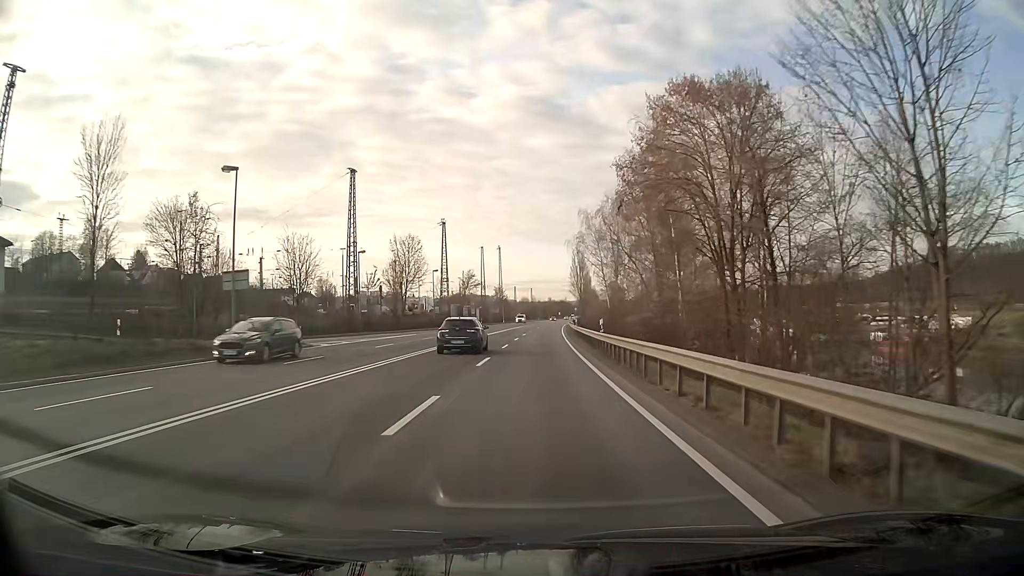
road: primary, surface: asphalt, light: Day
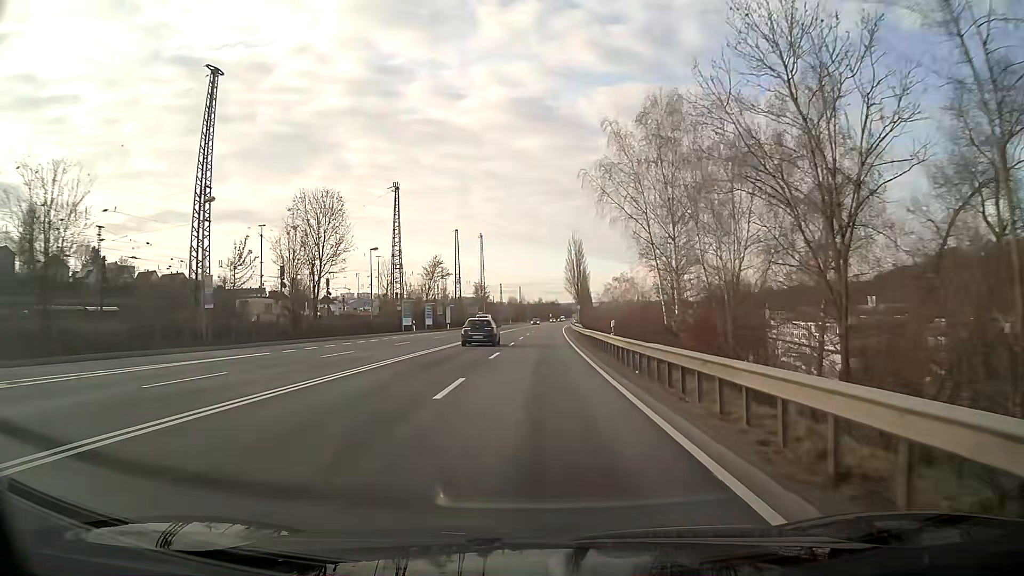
(+0.2, +32.4) m; +1°
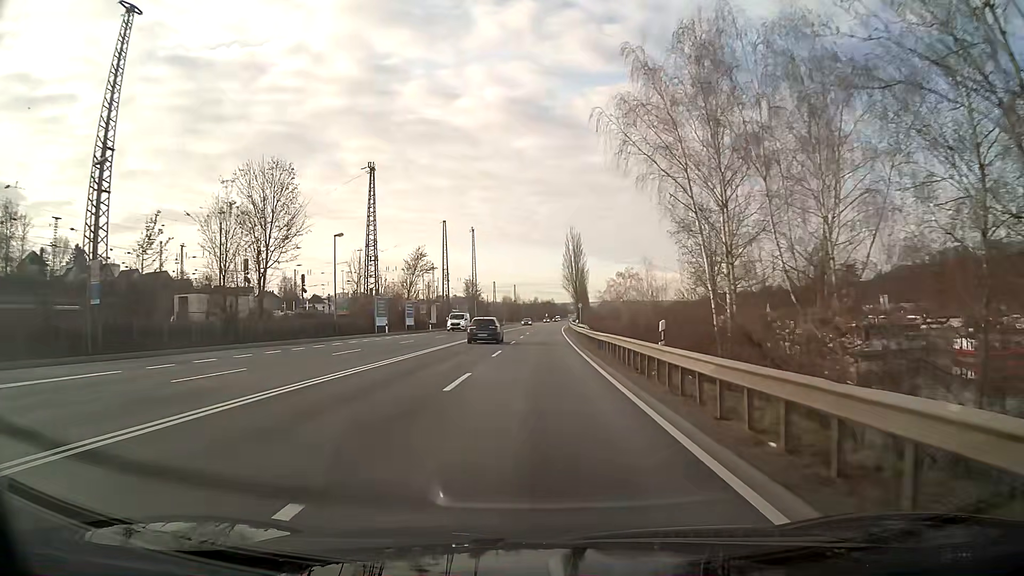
(0.0, +10.8) m; 0°
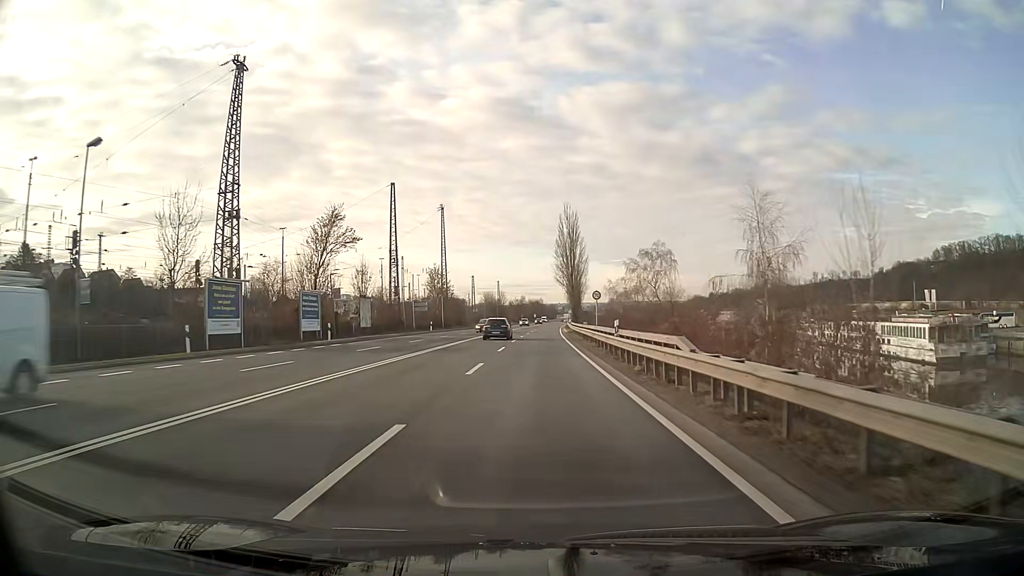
(+0.3, +32.4) m; +1°
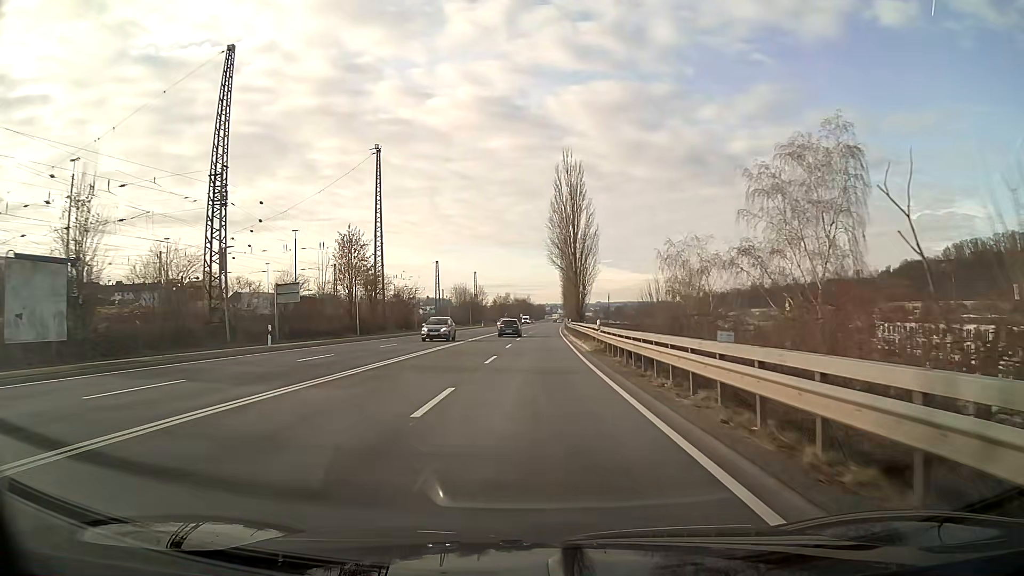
(+0.4, +43.0) m; +1°
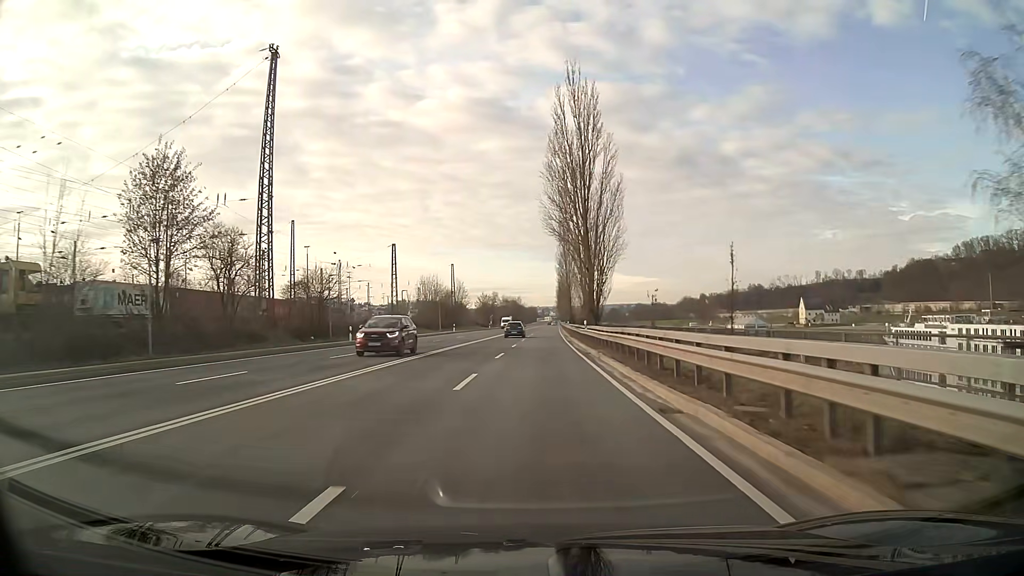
(+0.2, +32.3) m; +1°
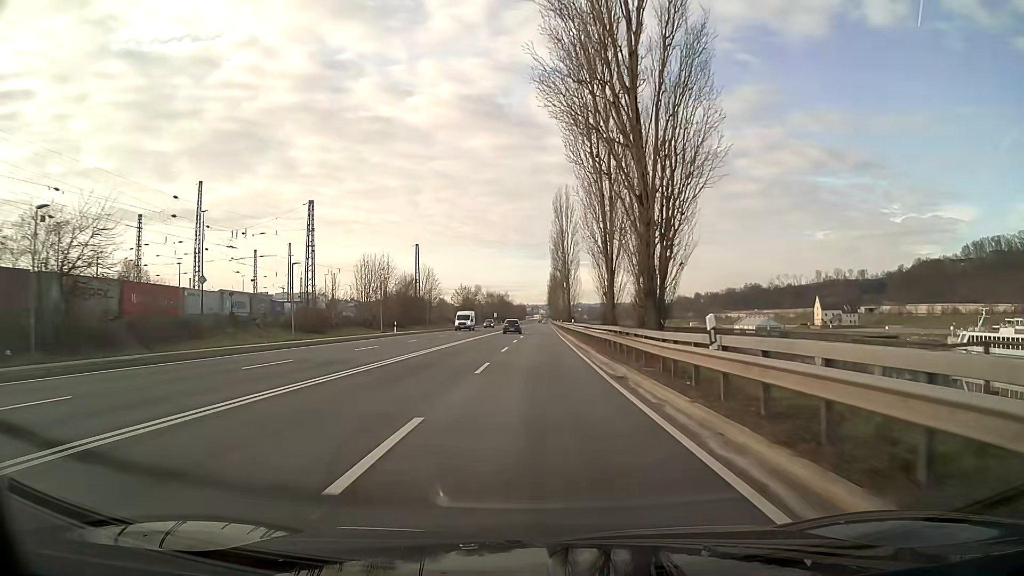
(+0.2, +32.2) m; +1°
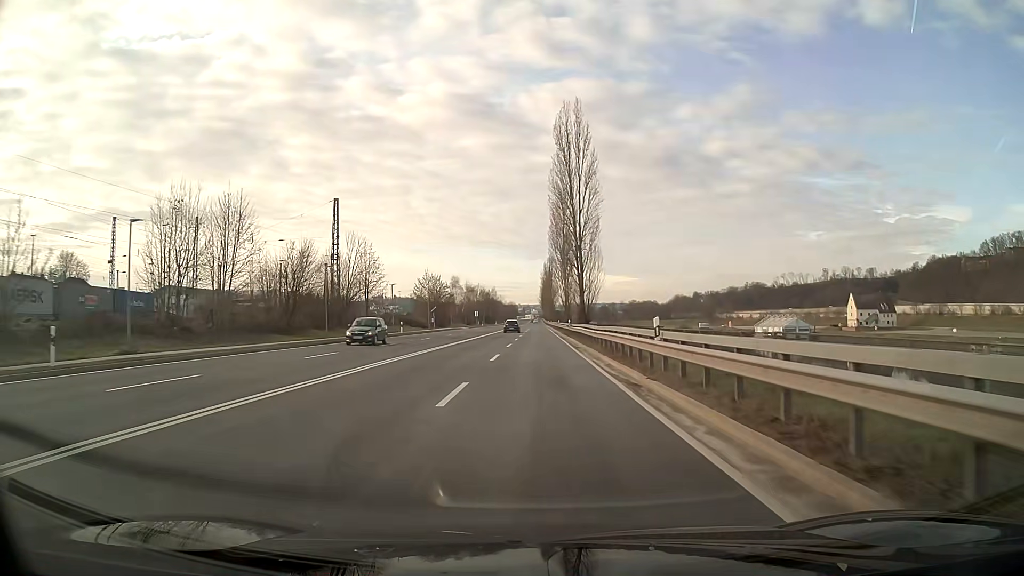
(+0.3, +42.9) m; +1°
